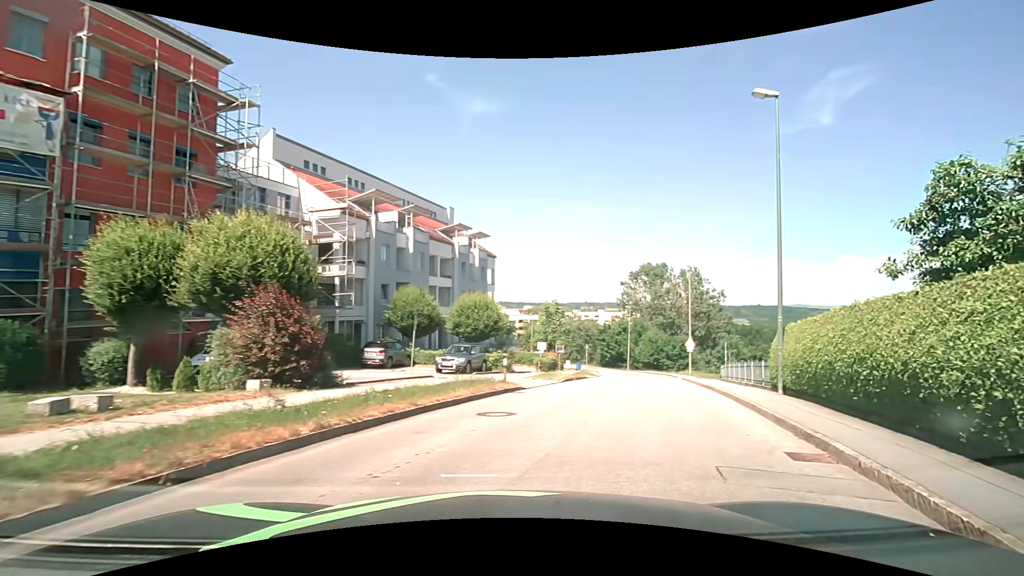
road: residential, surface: asphalt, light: Day
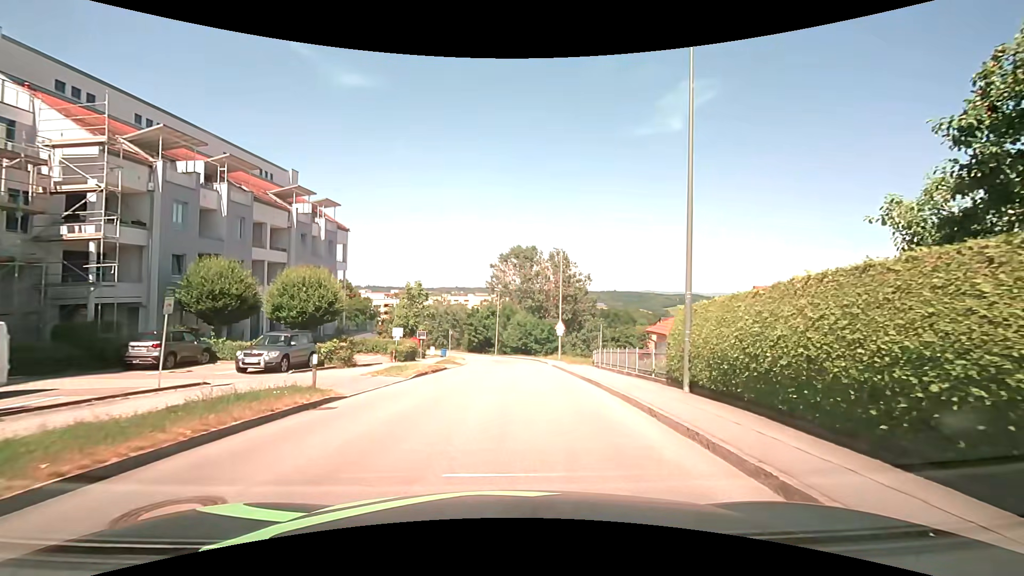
(+0.9, +5.5) m; +14°
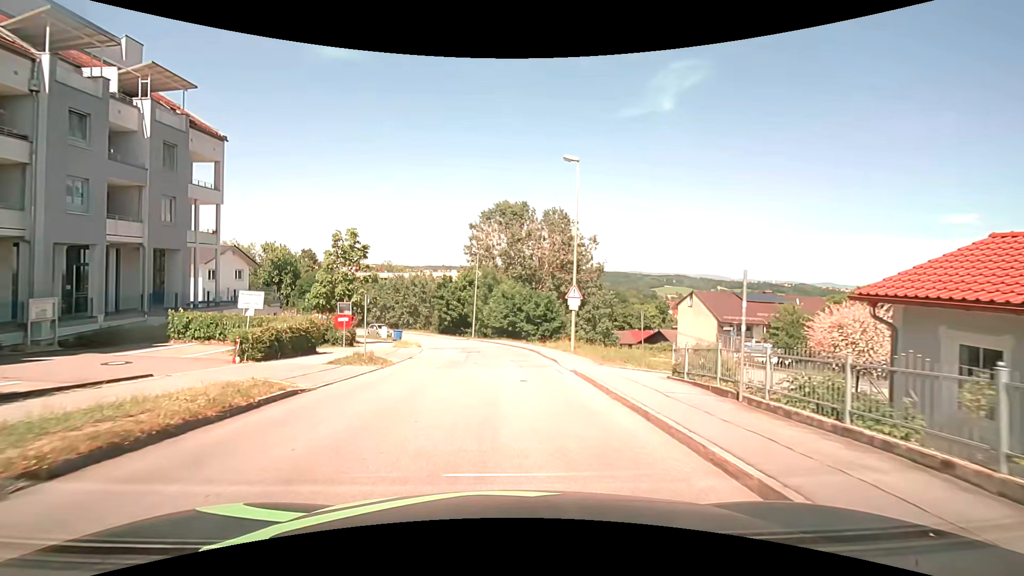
(+0.6, +19.2) m; +1°
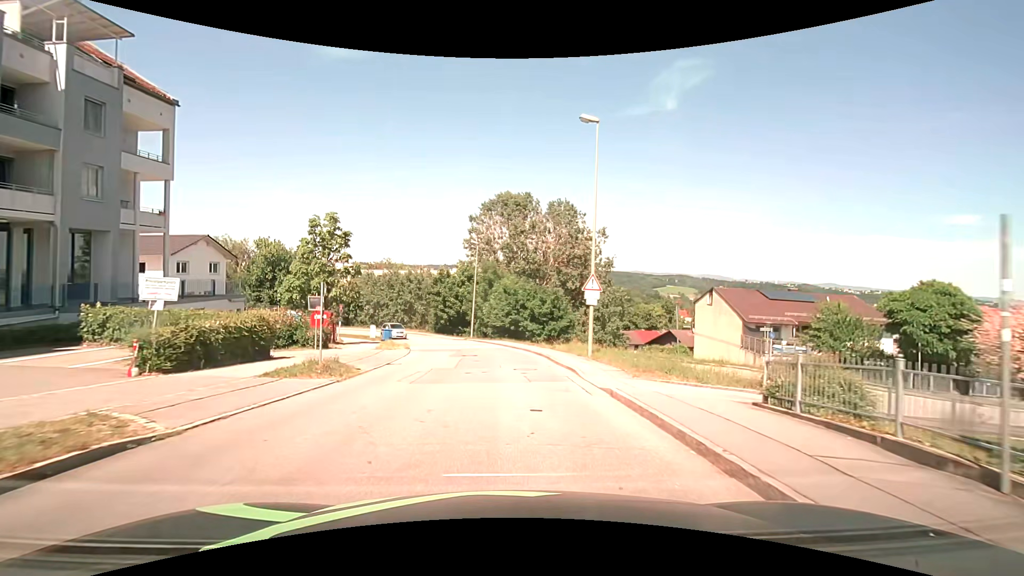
(0.0, +4.9) m; 0°
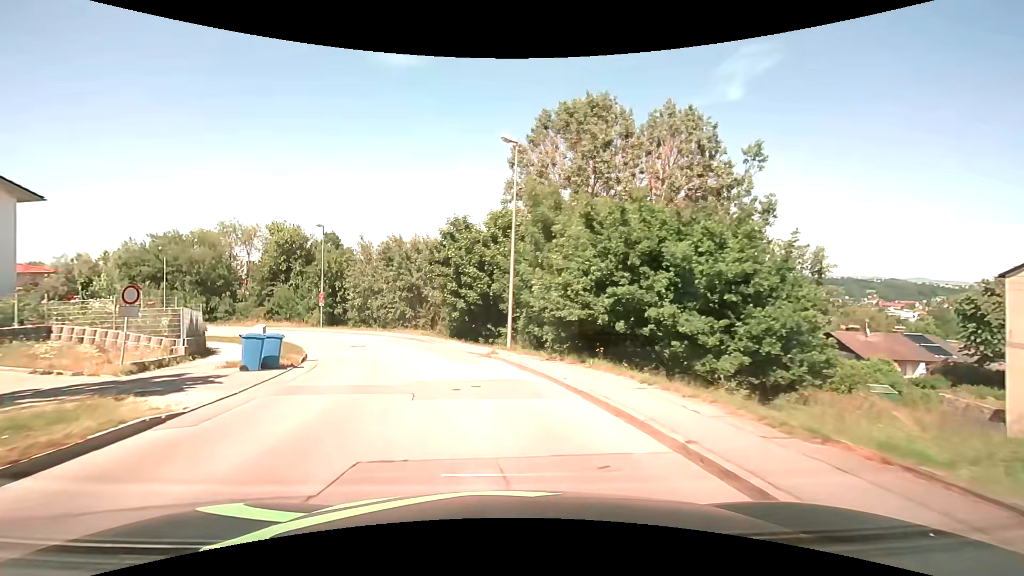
(-0.6, +27.9) m; -7°
(-1, +10) (-3, +20) (-7, +29) (-12, +37) (-19, +45) (-26, +51) (-35, +56) (-44, +61) (-53, +65) (-62, +68) m
